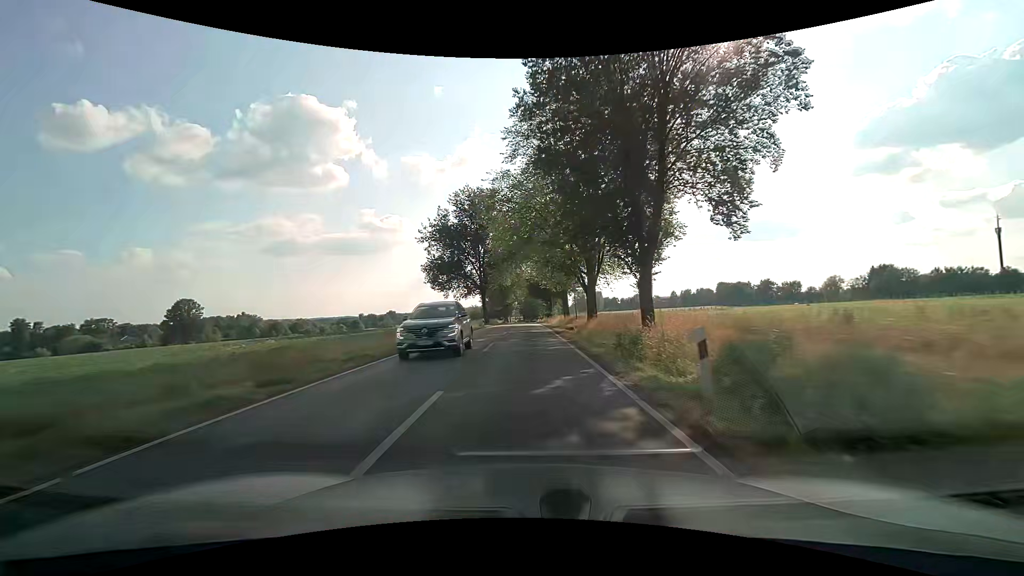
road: tertiary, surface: asphalt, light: Day
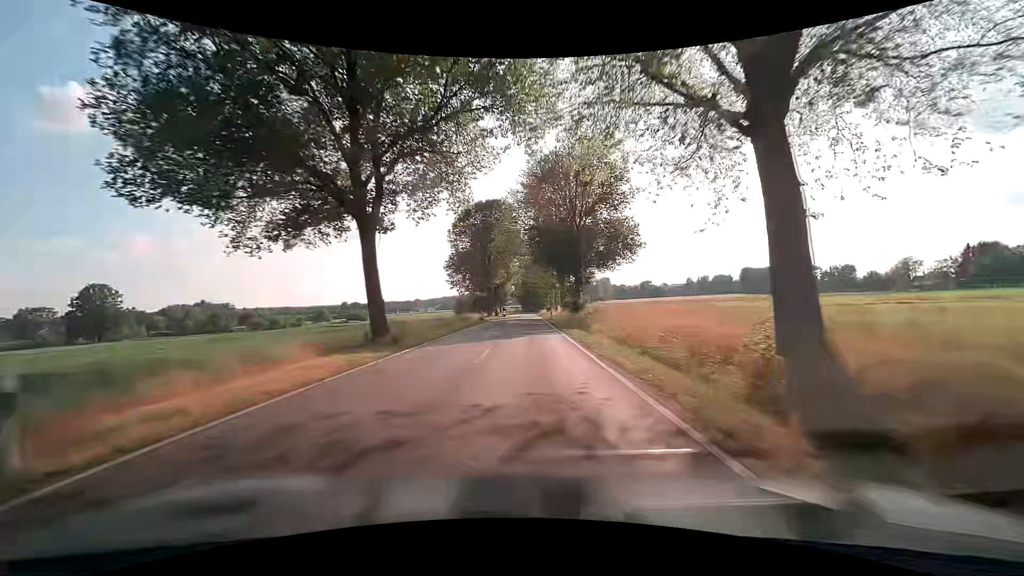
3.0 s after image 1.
(-0.1, +52.8) m; 0°
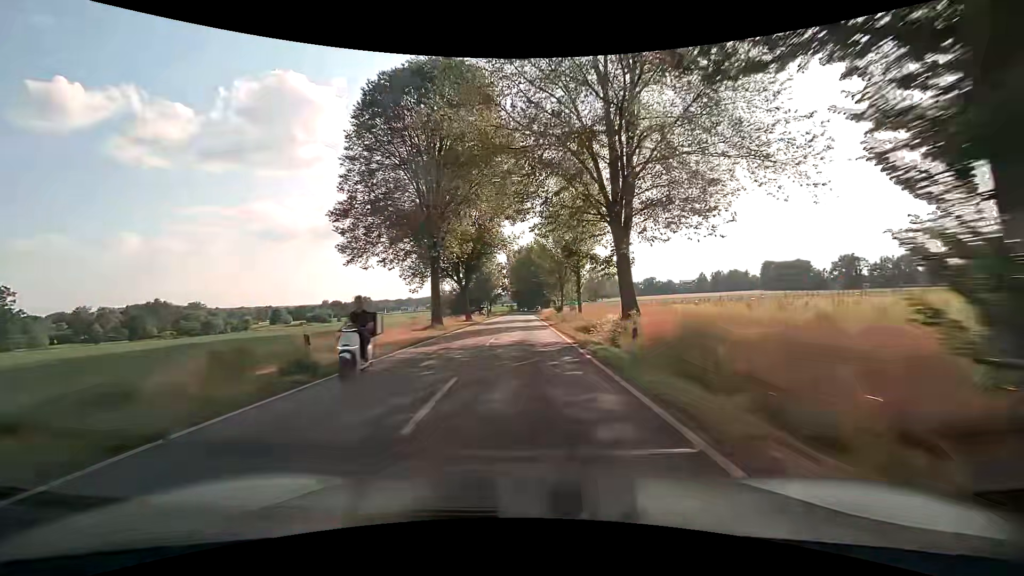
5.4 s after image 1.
(+0.2, +43.0) m; 0°
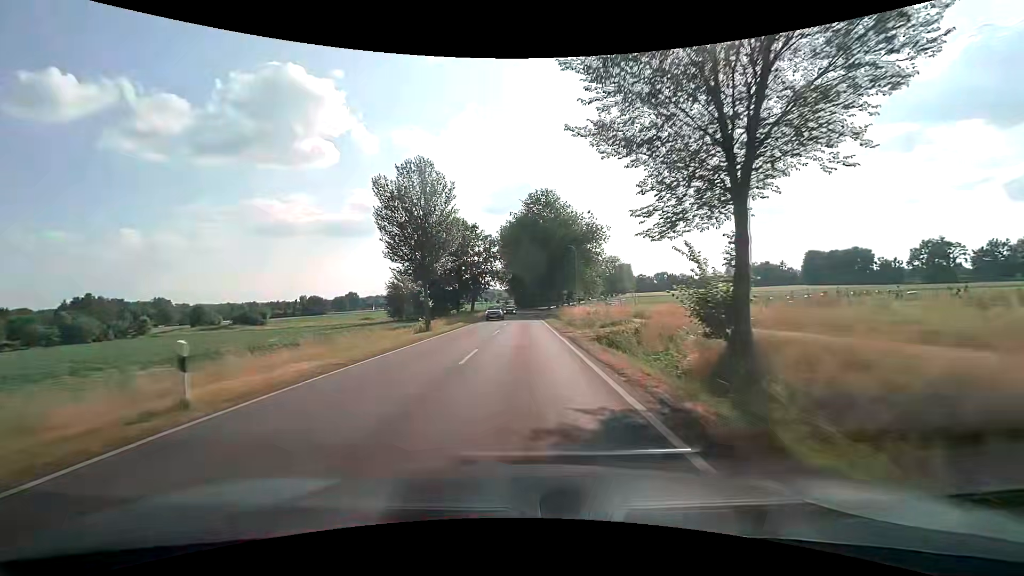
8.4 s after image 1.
(0.0, +54.0) m; 0°
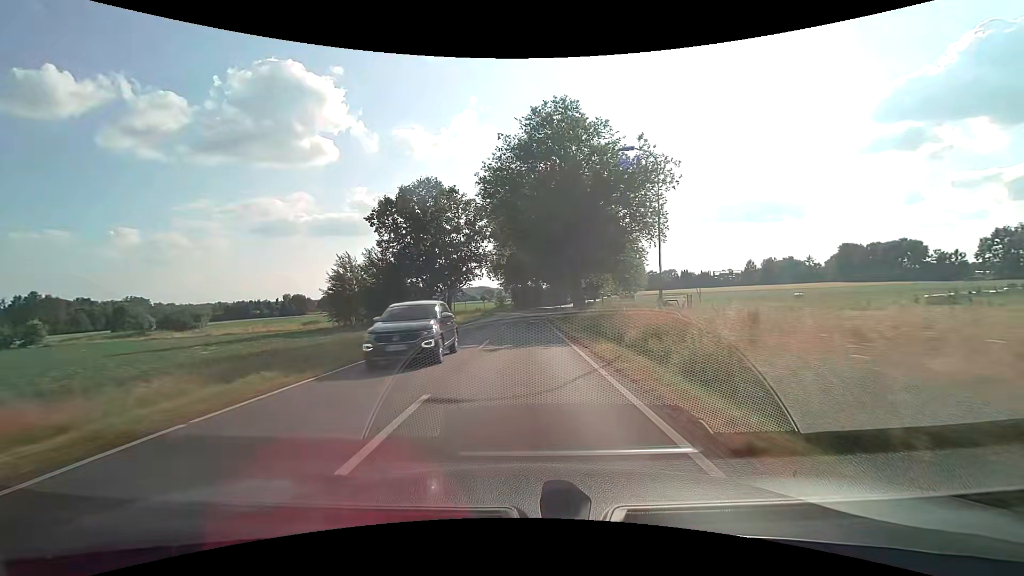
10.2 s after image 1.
(0.0, +32.4) m; 0°
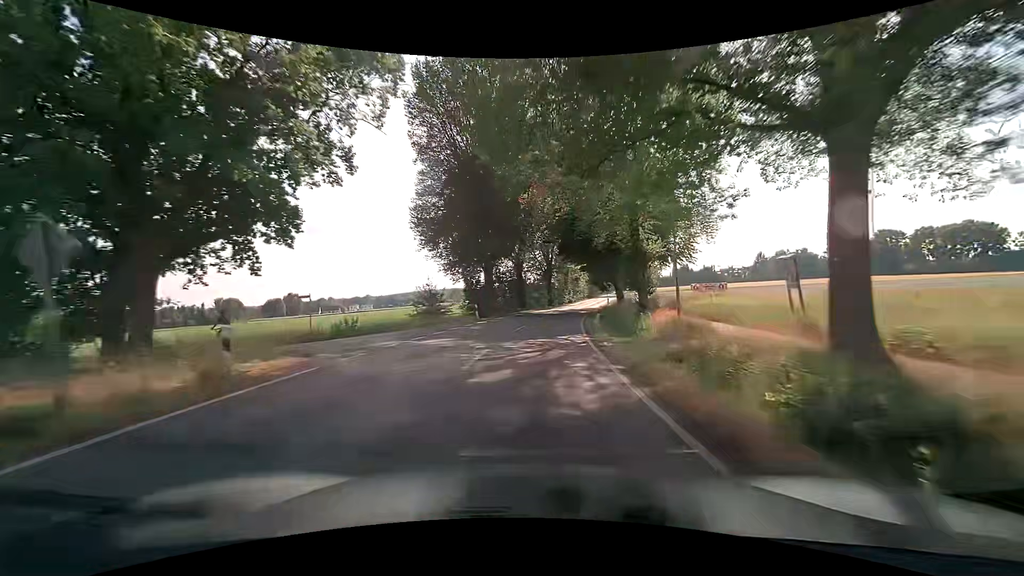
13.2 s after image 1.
(+0.3, +53.9) m; +2°
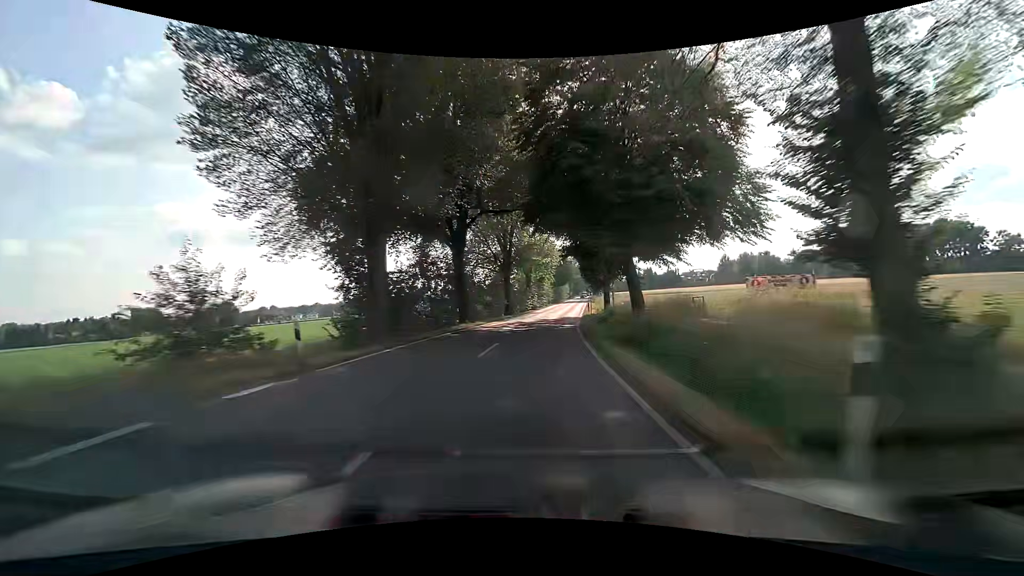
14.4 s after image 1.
(+0.9, +21.4) m; +5°
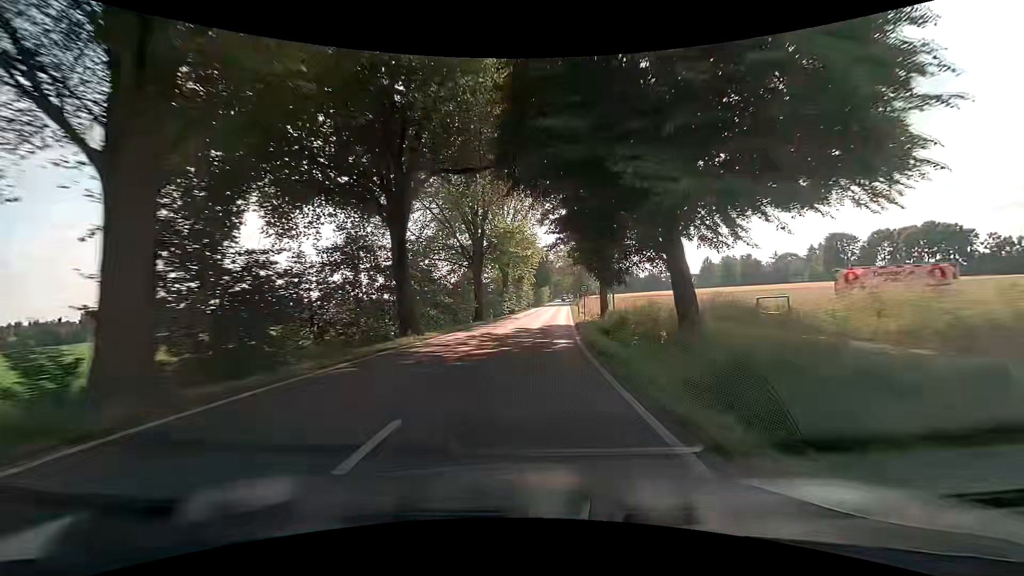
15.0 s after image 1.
(+0.3, +10.7) m; +3°
(0, +10) (+1, +20) (+1, +30) (+2, +40) (+3, +50) (+4, +60) (+5, +70) (+6, +80) (+7, +90) (+8, +100) m
